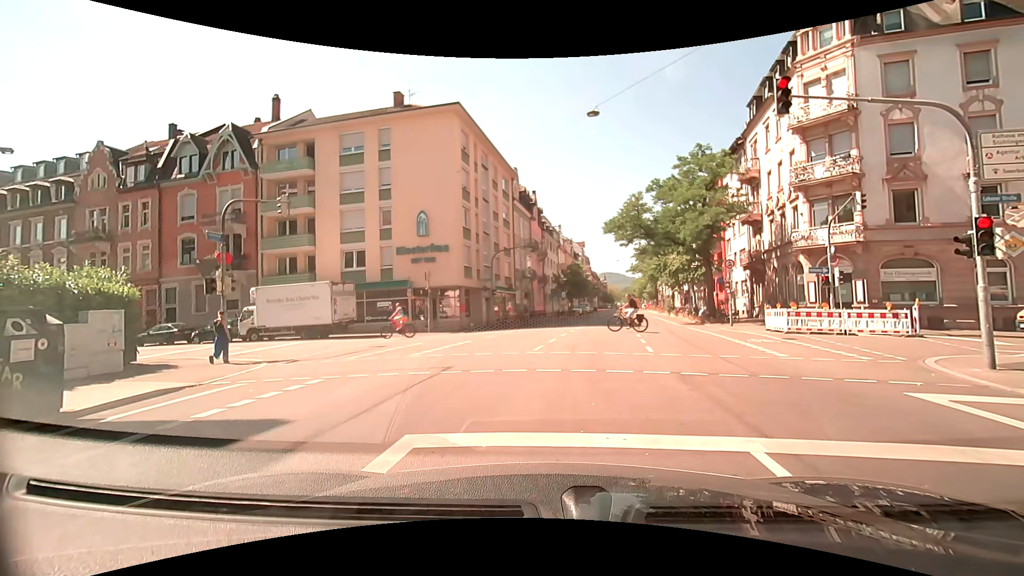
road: secondary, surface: asphalt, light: Day
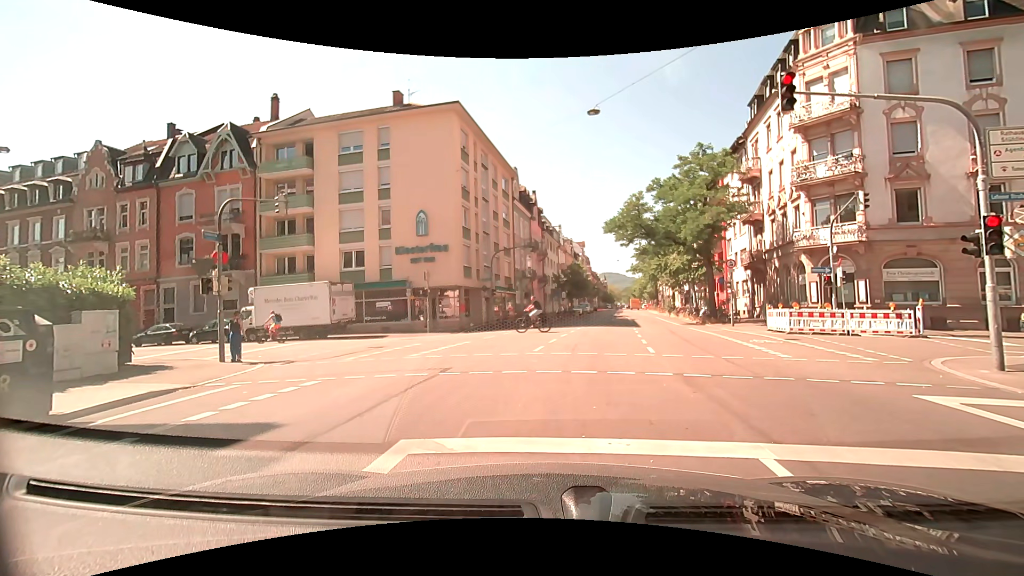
(0.0, +0.2) m; 0°
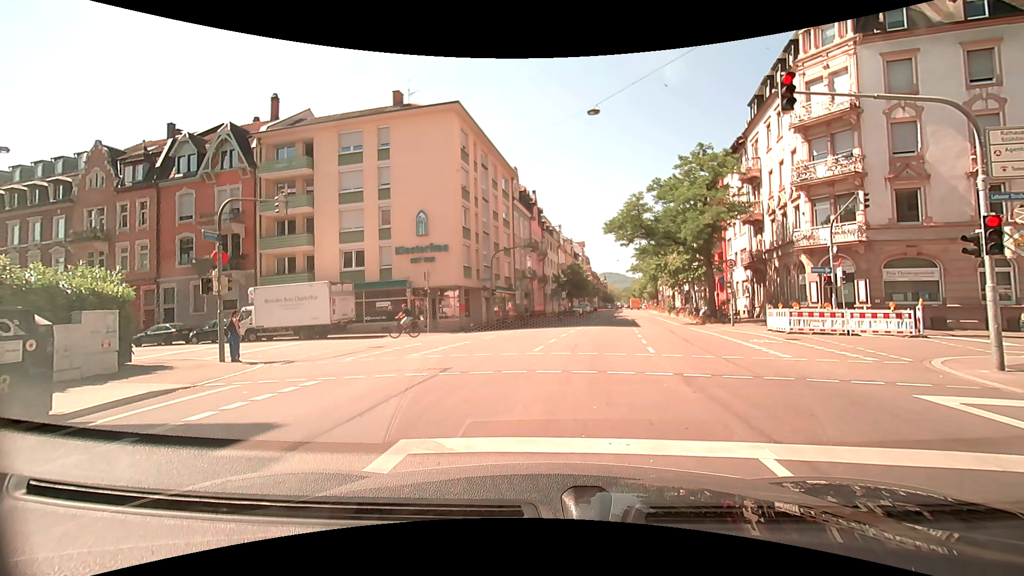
(0.0, 0.0) m; 0°
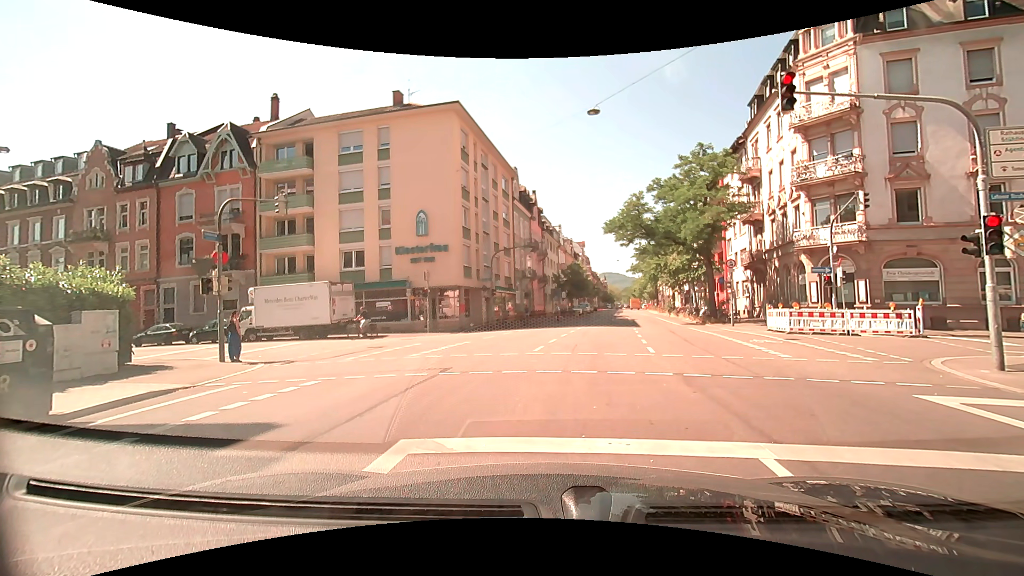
(0.0, 0.0) m; 0°
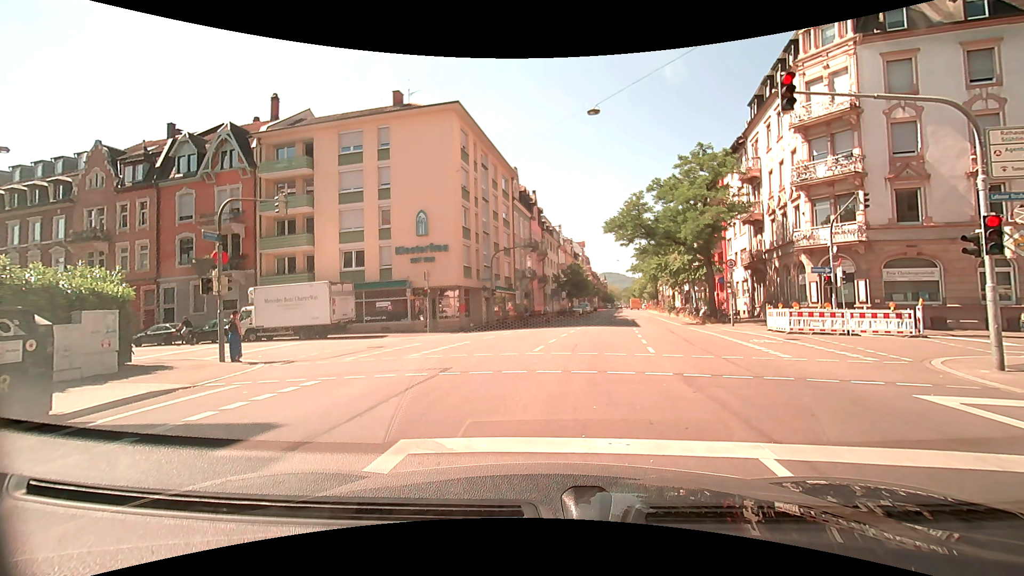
(0.0, 0.0) m; 0°
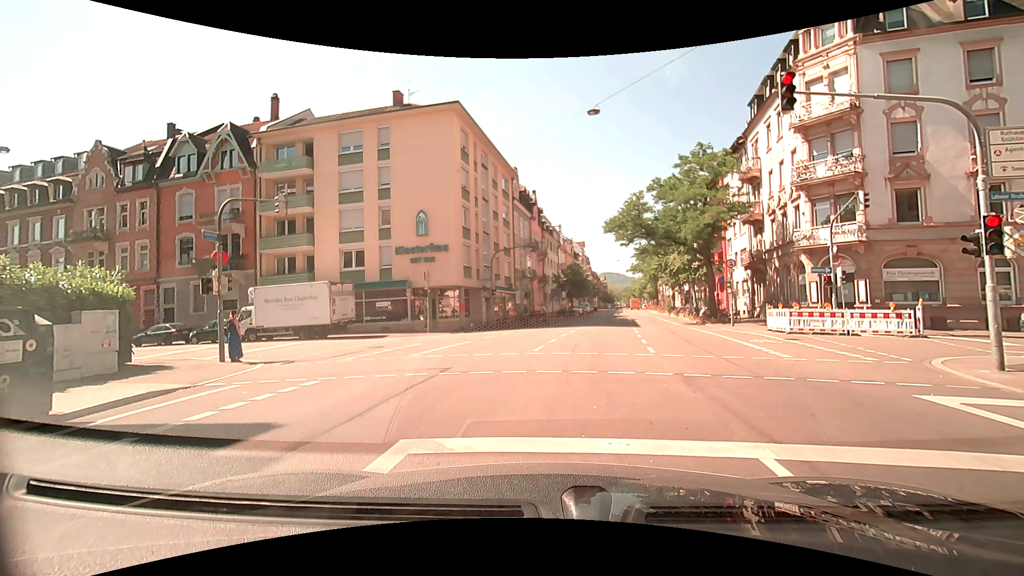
(0.0, 0.0) m; 0°
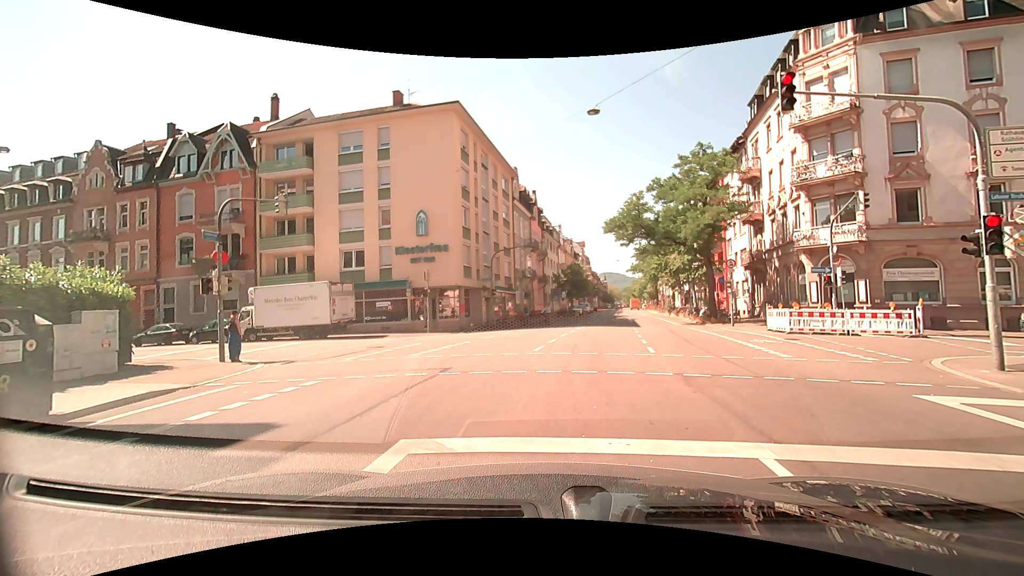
(0.0, 0.0) m; 0°
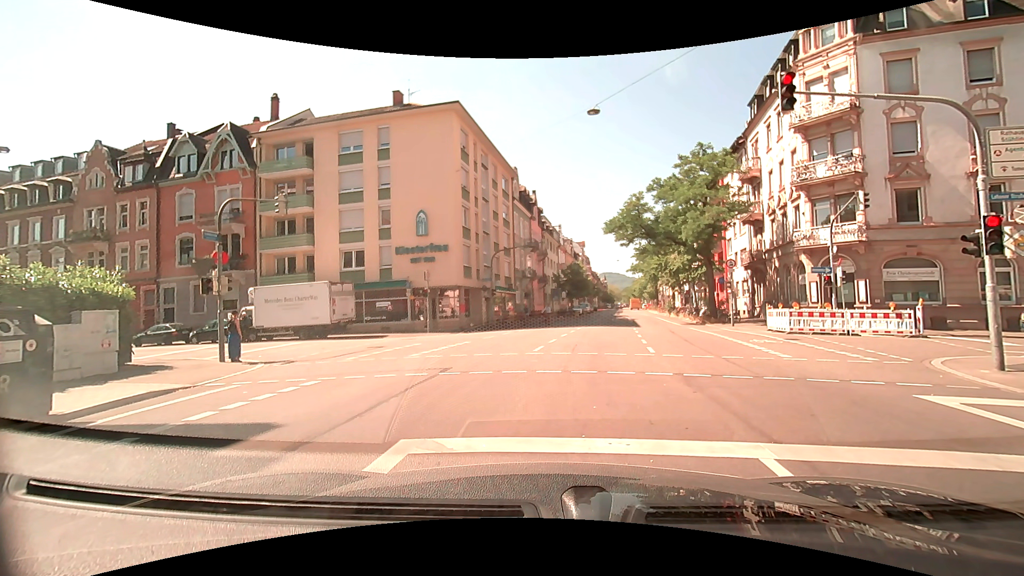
(0.0, 0.0) m; 0°
